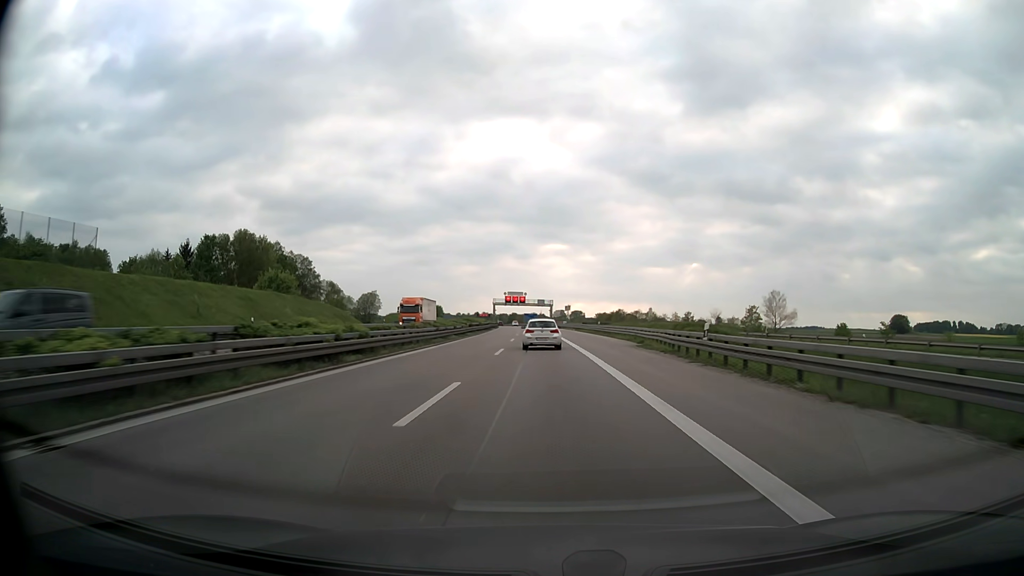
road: motorway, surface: asphalt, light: Day
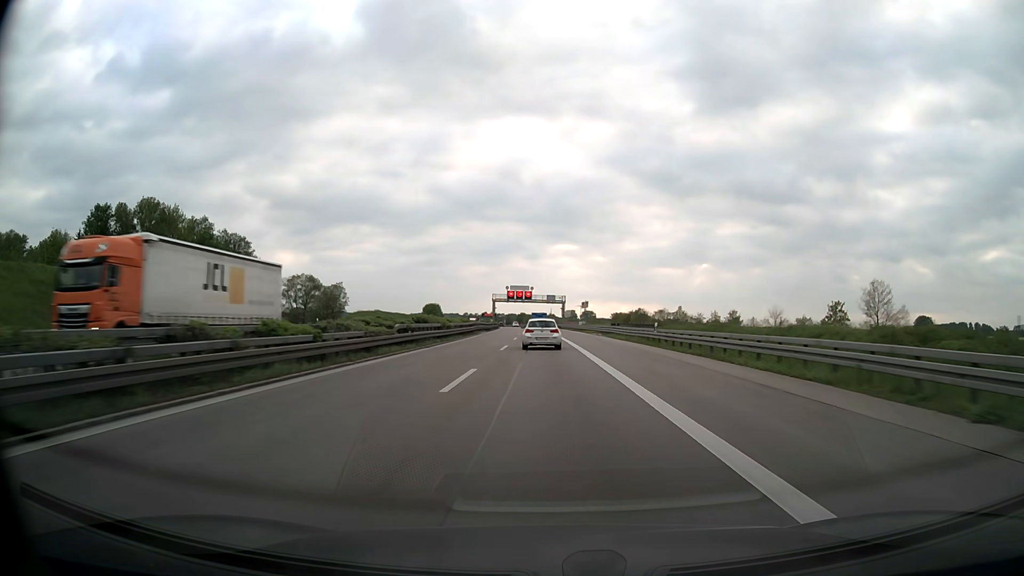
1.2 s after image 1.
(-0.2, +32.5) m; -1°
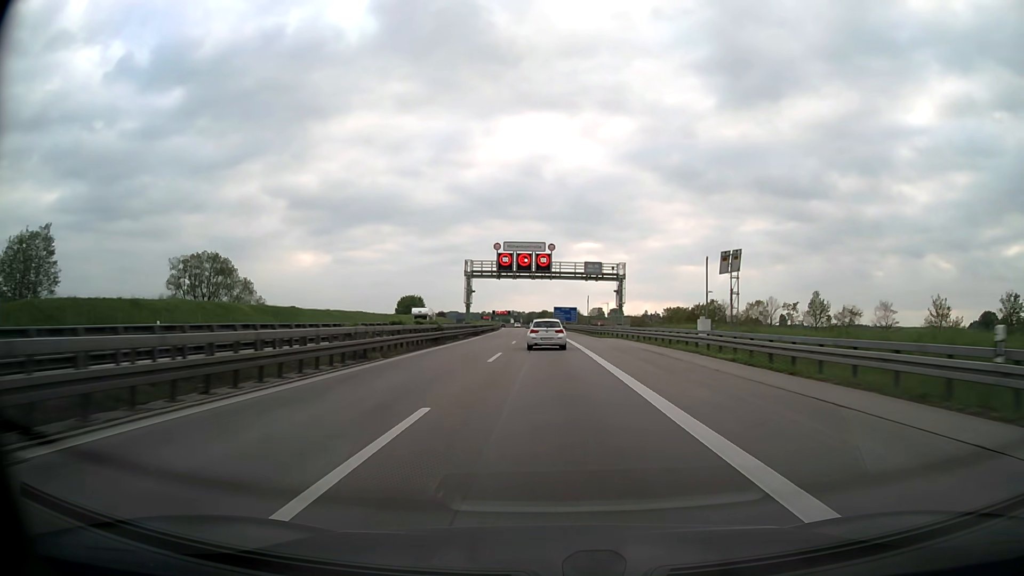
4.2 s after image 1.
(-1.4, +81.1) m; -2°
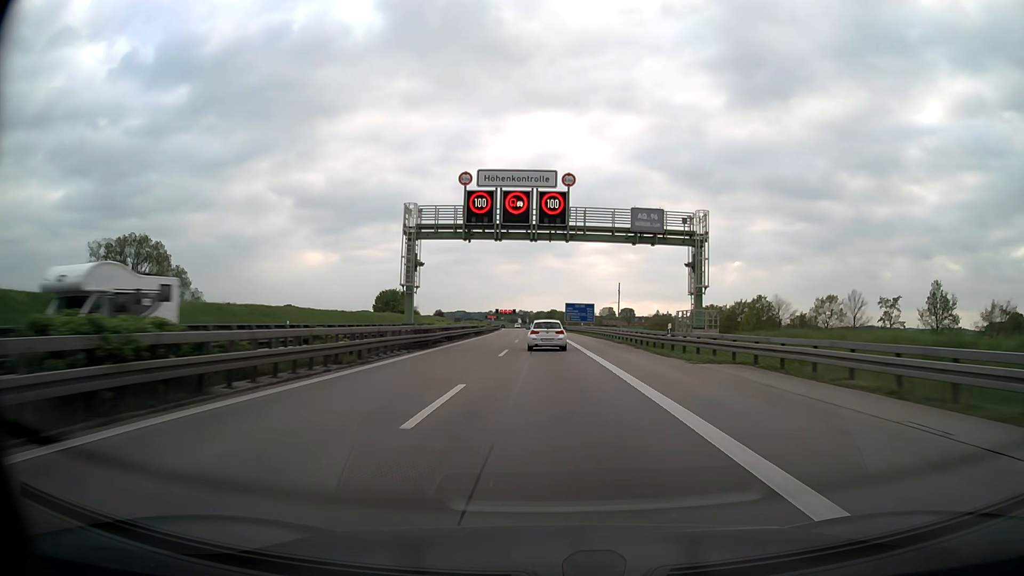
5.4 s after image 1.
(-0.1, +32.4) m; -1°
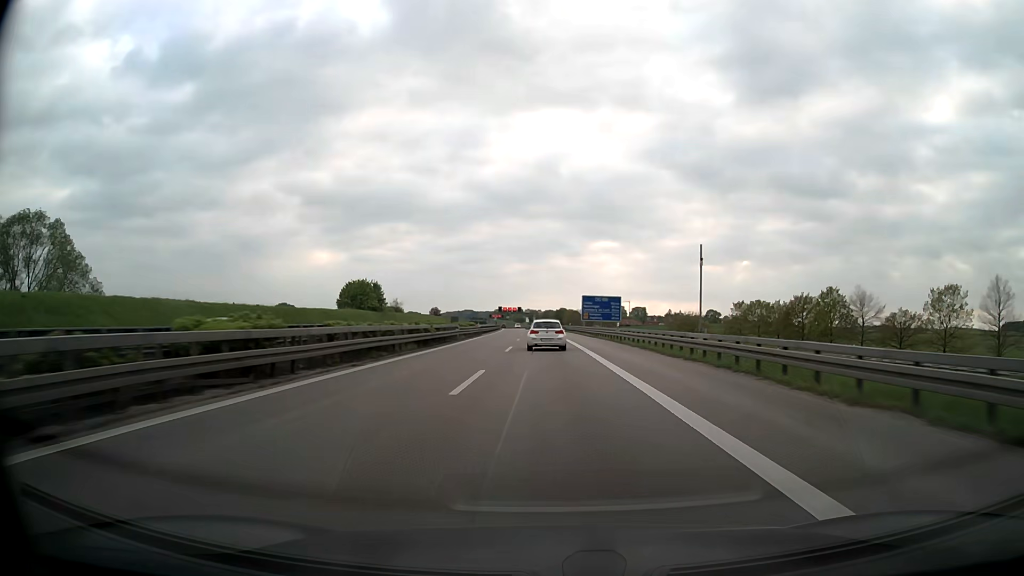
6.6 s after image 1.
(-0.2, +32.4) m; -1°
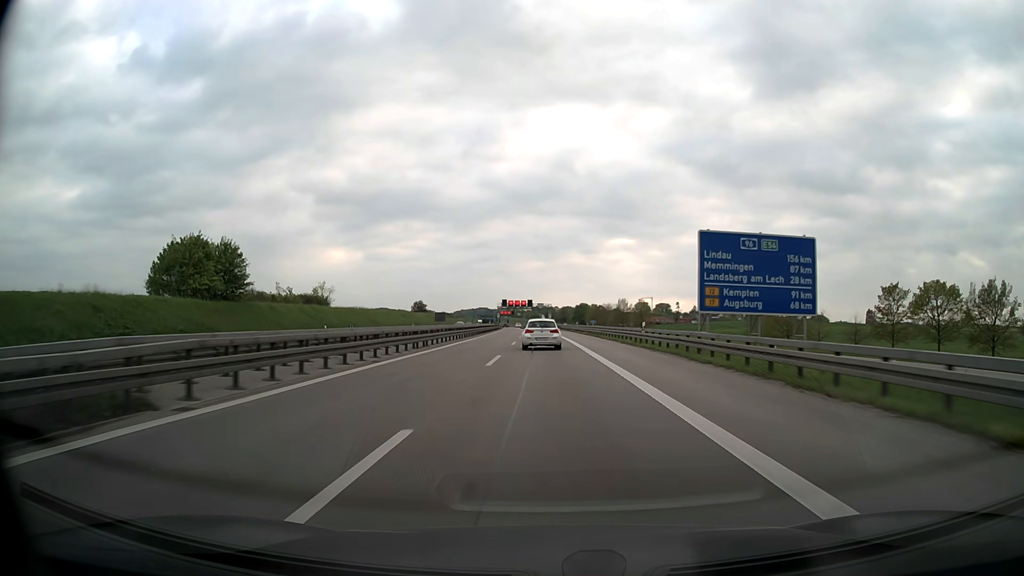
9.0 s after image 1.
(-0.8, +65.0) m; -1°
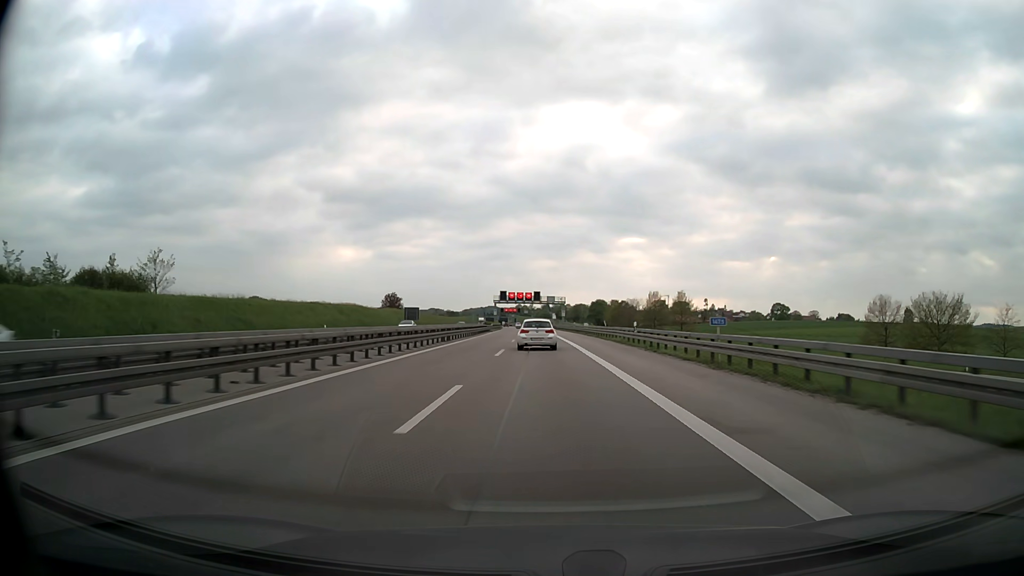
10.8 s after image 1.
(-0.4, +48.9) m; -1°
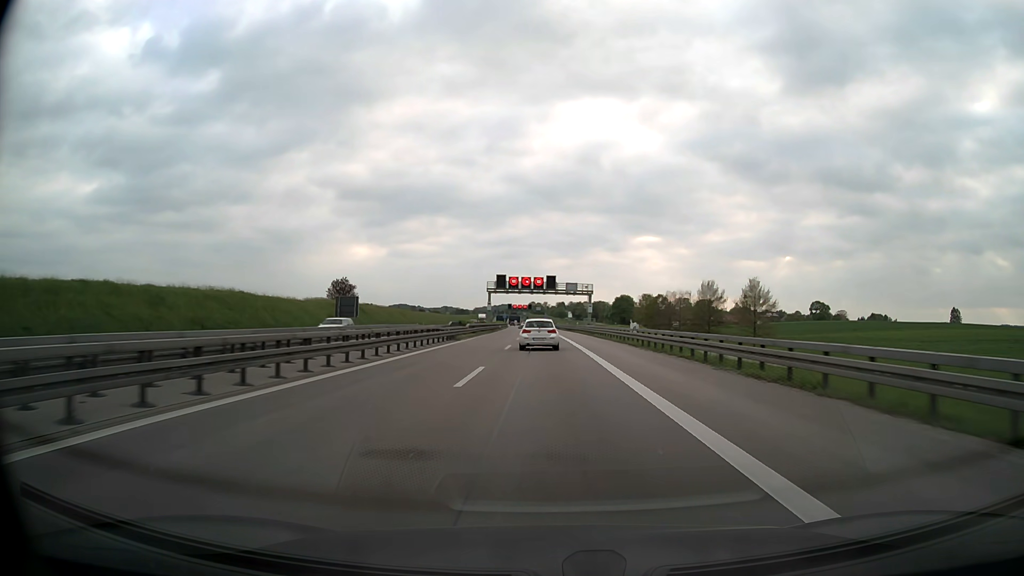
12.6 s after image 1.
(-0.5, +49.1) m; -1°
(0, +10) (0, +20) (0, +30) (0, +40) (0, +50) (-1, +60) (-1, +70) (-1, +80) (-1, +90) (-2, +100) m
